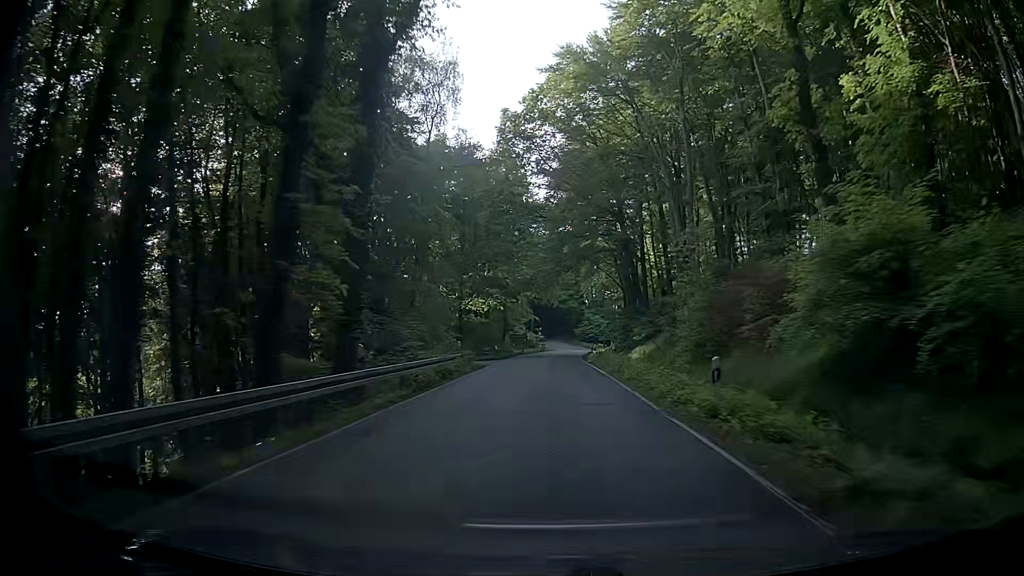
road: secondary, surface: asphalt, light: Day
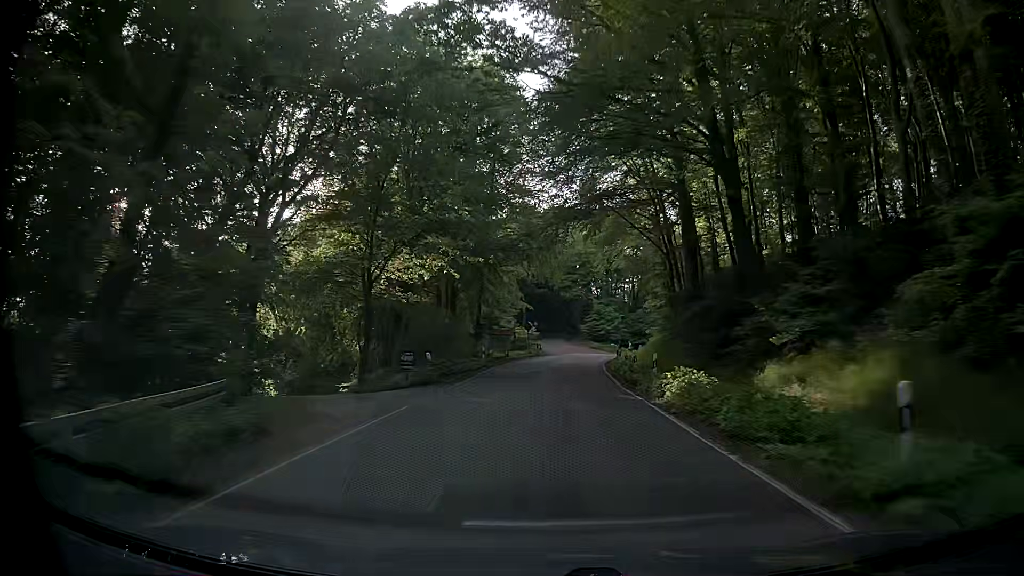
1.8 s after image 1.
(+0.1, +28.0) m; +1°
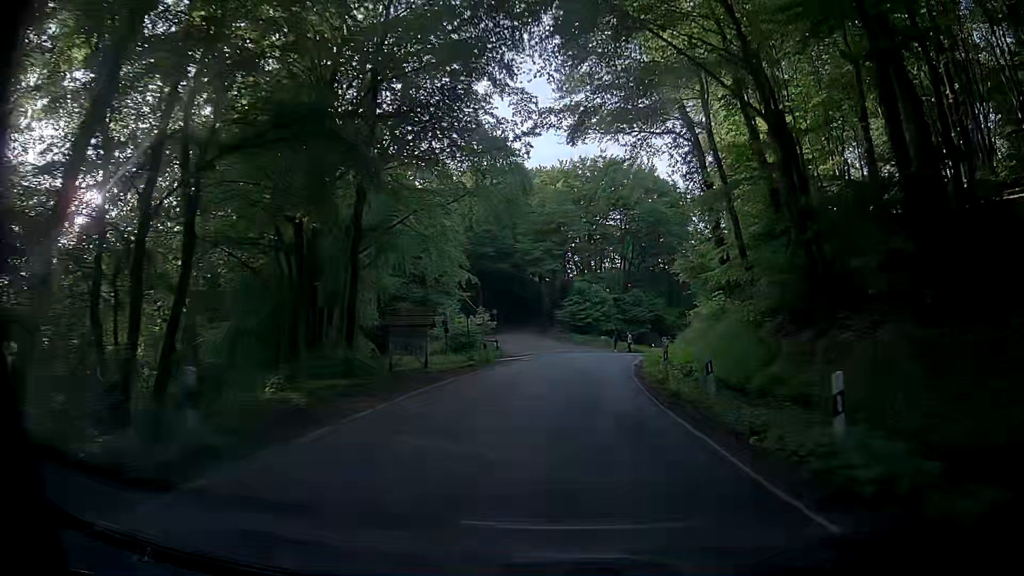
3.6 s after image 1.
(+0.5, +26.6) m; +3°
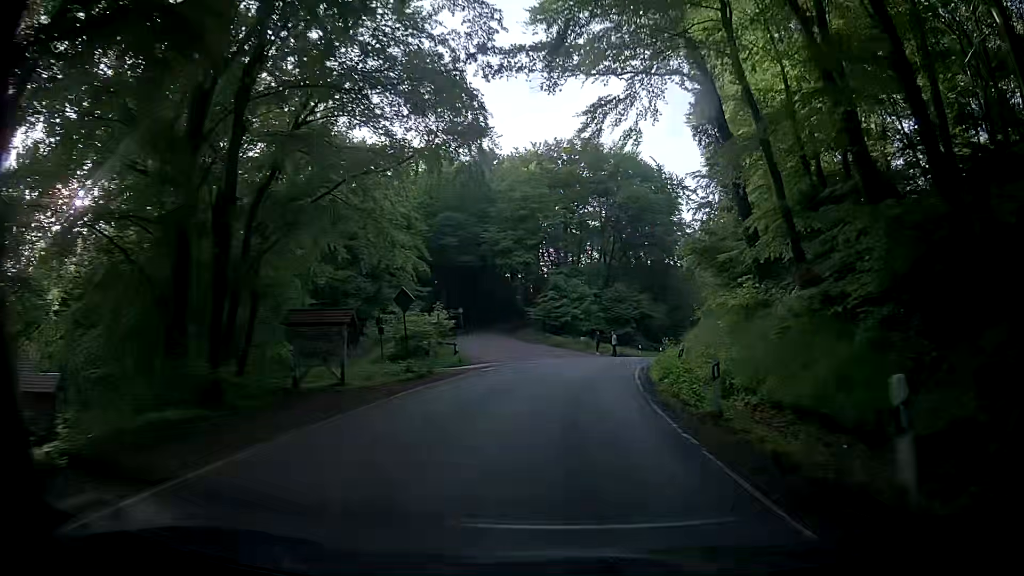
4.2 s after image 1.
(0.0, +8.3) m; +2°
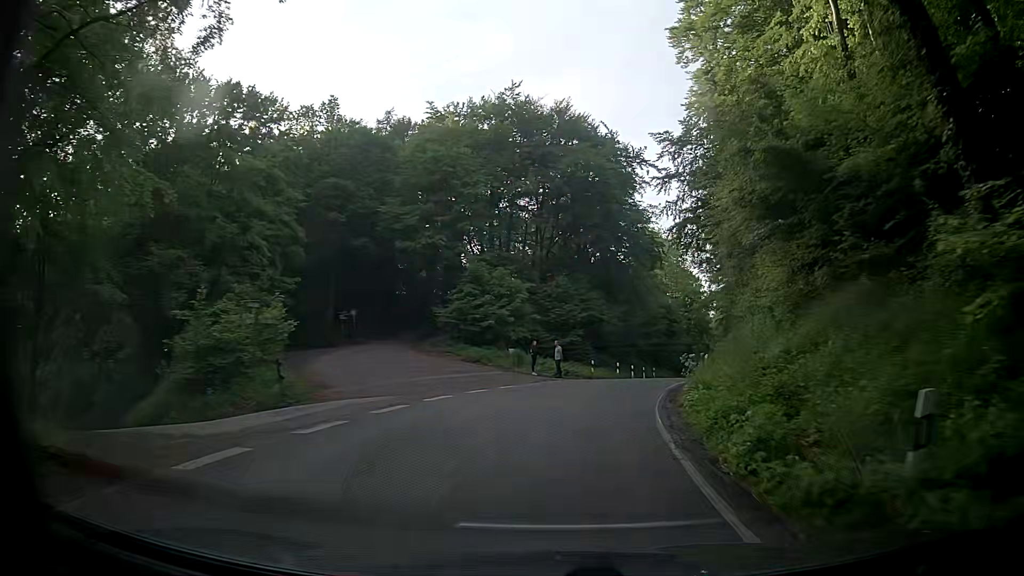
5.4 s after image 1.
(+0.5, +16.3) m; +4°
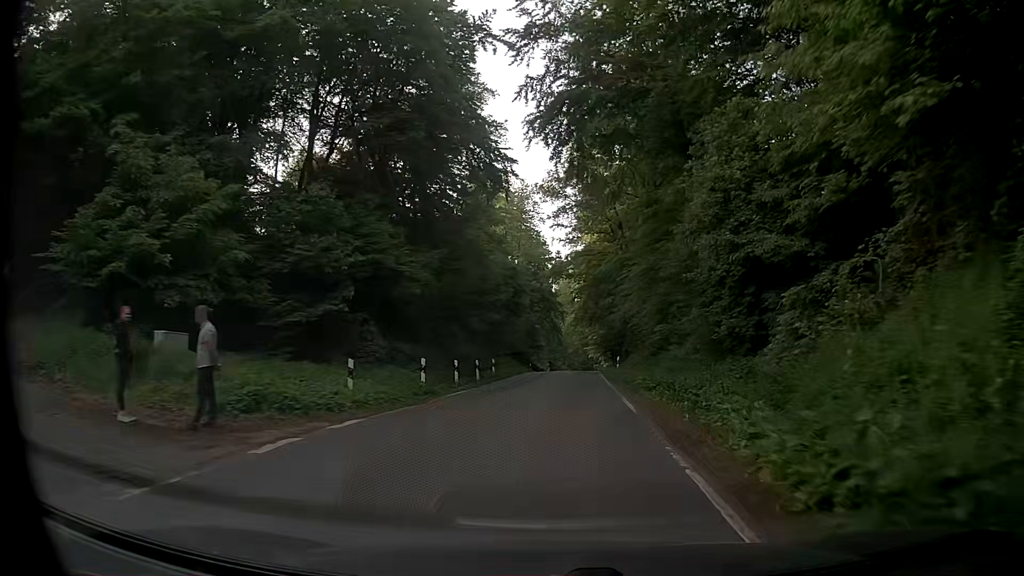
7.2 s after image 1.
(+3.2, +24.1) m; +15°
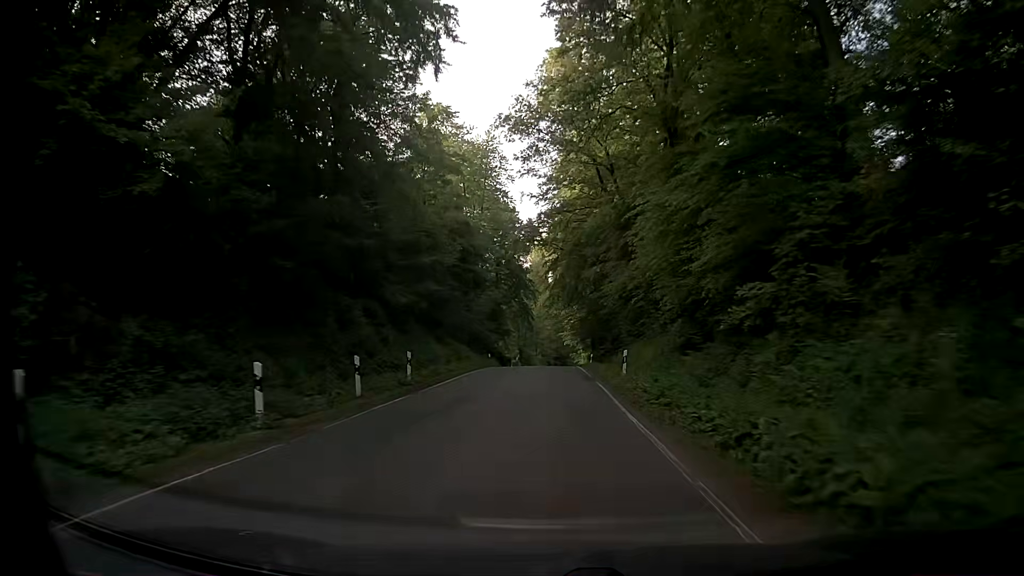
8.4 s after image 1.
(+0.7, +17.0) m; +3°
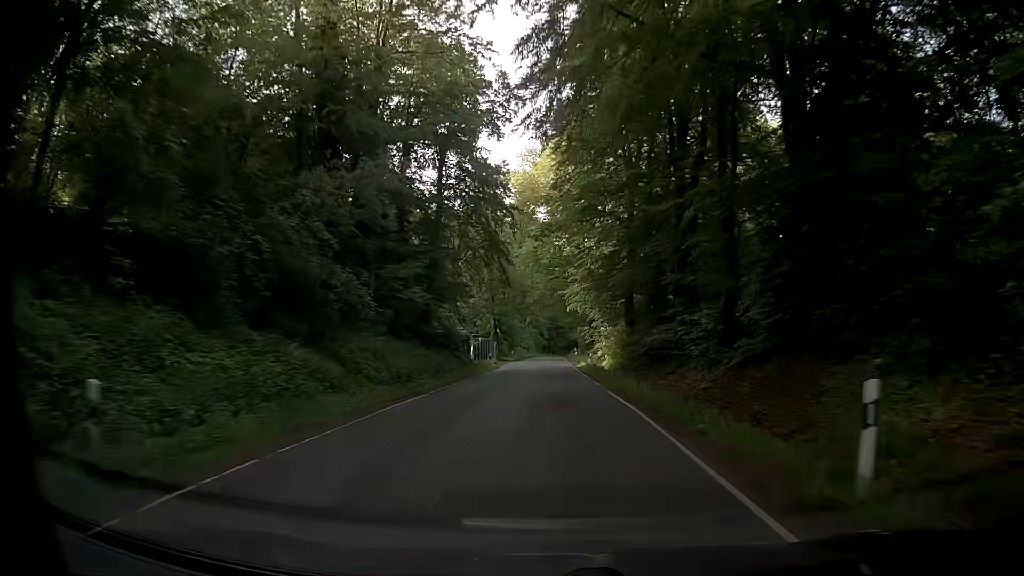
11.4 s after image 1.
(+0.3, +45.0) m; +1°
(0, +10) (0, +20) (0, +30) (0, +40) (0, +50) (0, +60) (0, +70) (0, +80) (+1, +90) (+1, +100) m
